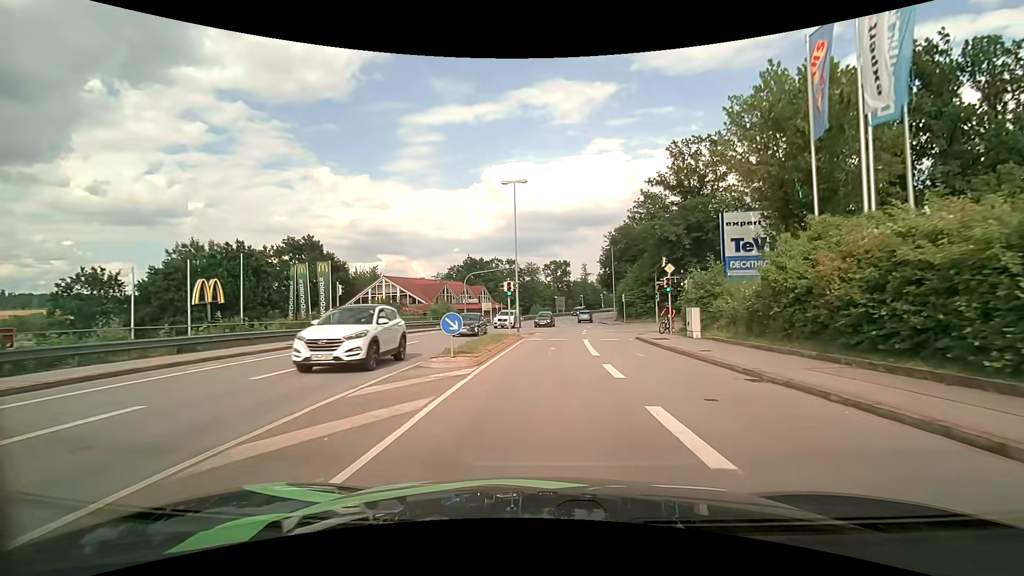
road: tertiary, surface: asphalt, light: Day
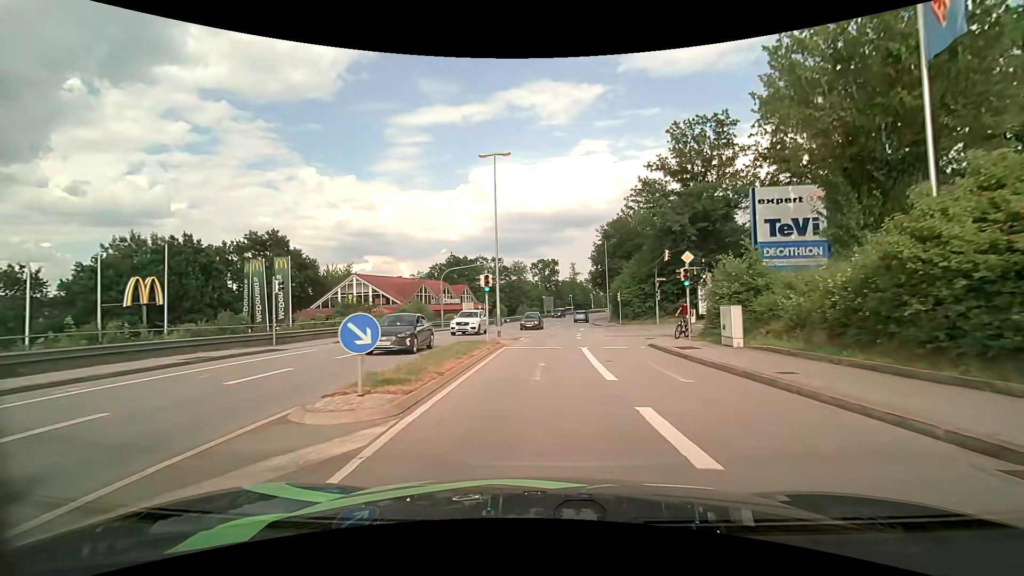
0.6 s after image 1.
(+0.1, +6.1) m; +1°
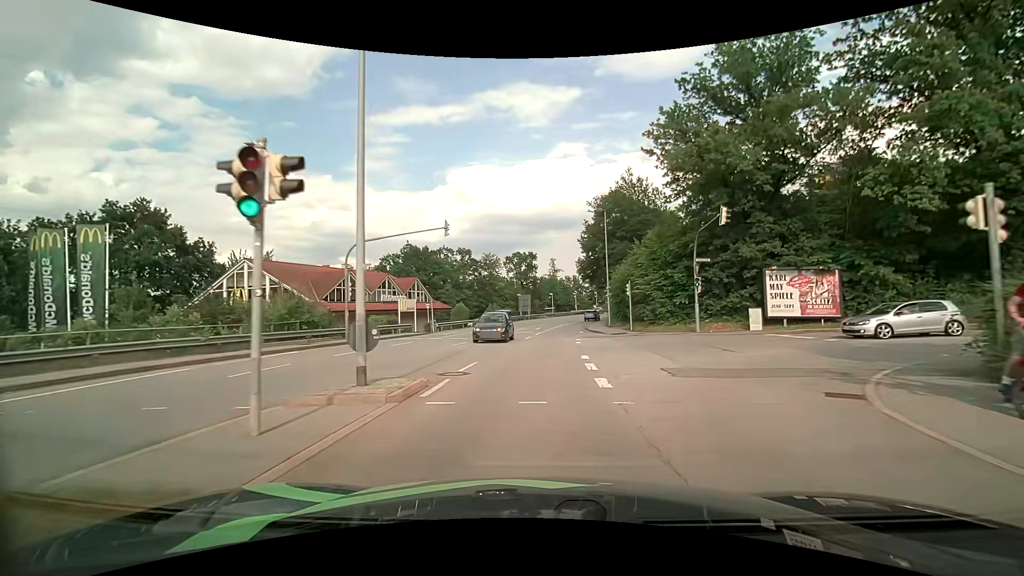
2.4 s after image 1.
(+0.5, +18.5) m; +2°
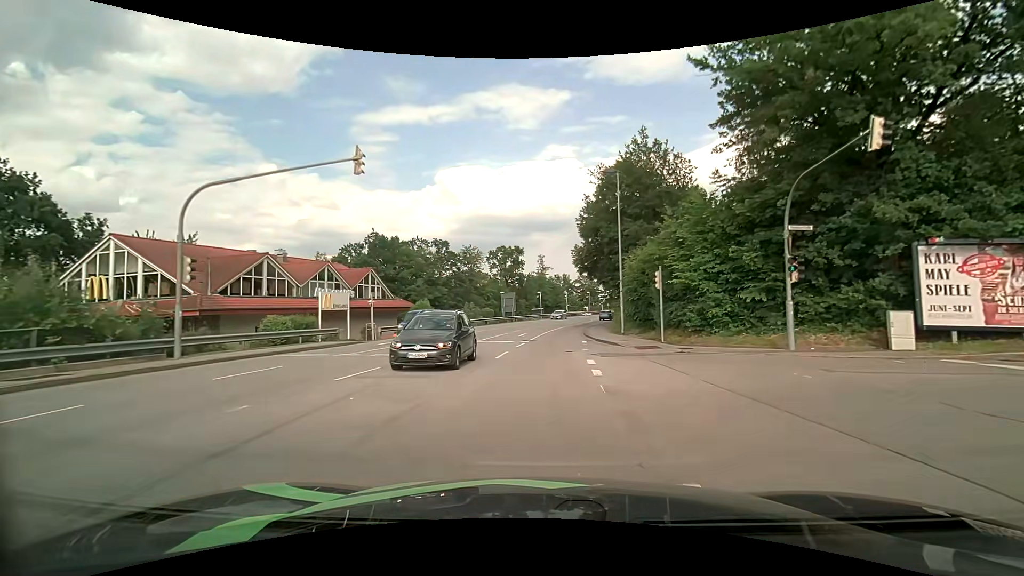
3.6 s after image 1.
(+0.2, +12.4) m; +1°
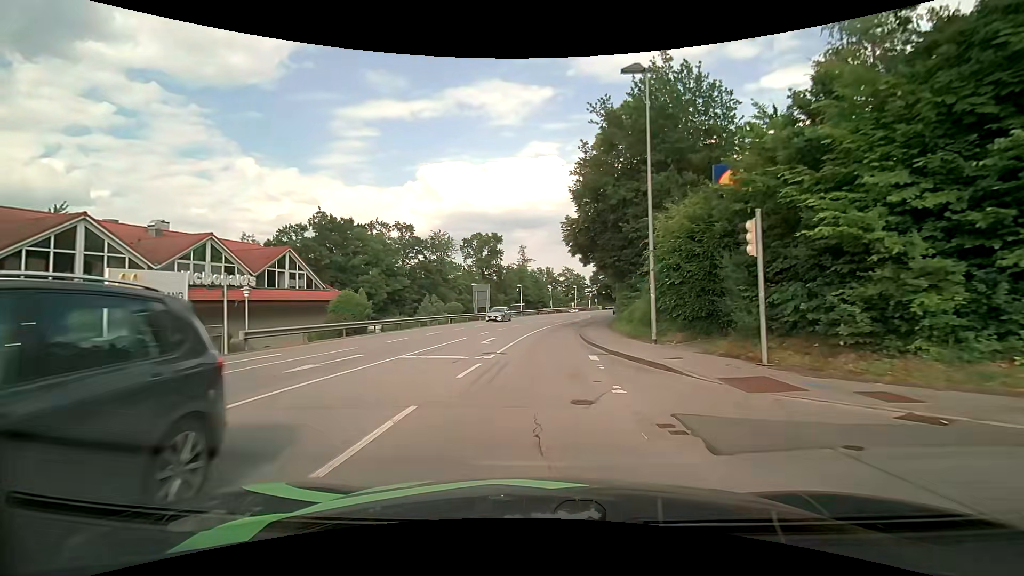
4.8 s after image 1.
(+0.3, +12.4) m; +2°
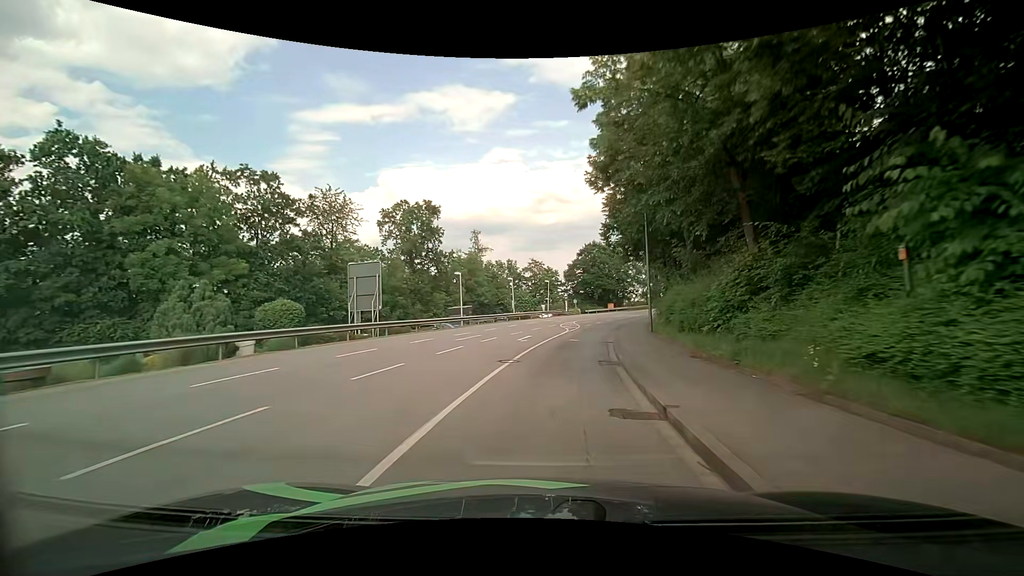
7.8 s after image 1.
(+1.0, +29.7) m; +4°
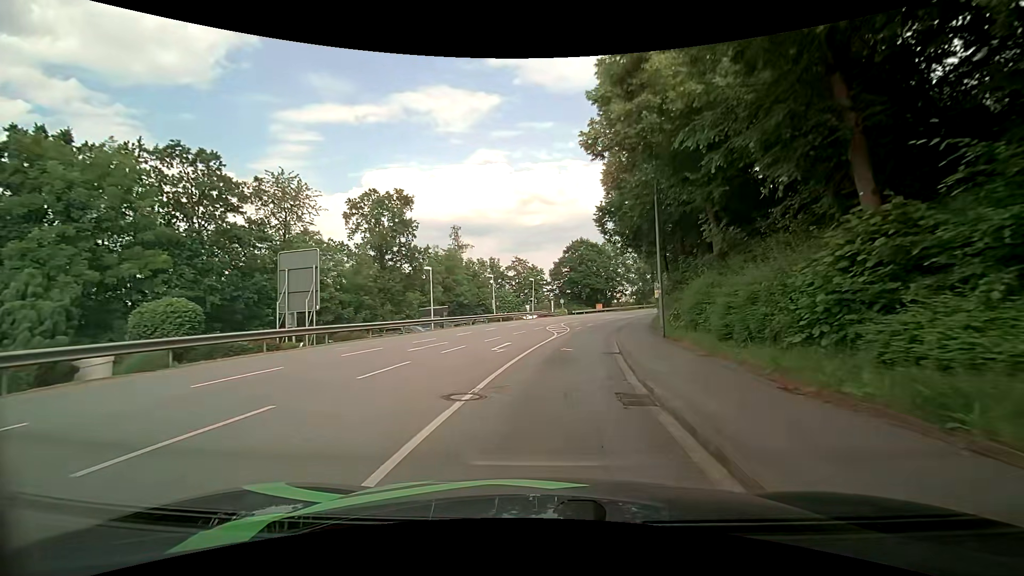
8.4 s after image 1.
(+0.1, +5.8) m; +2°
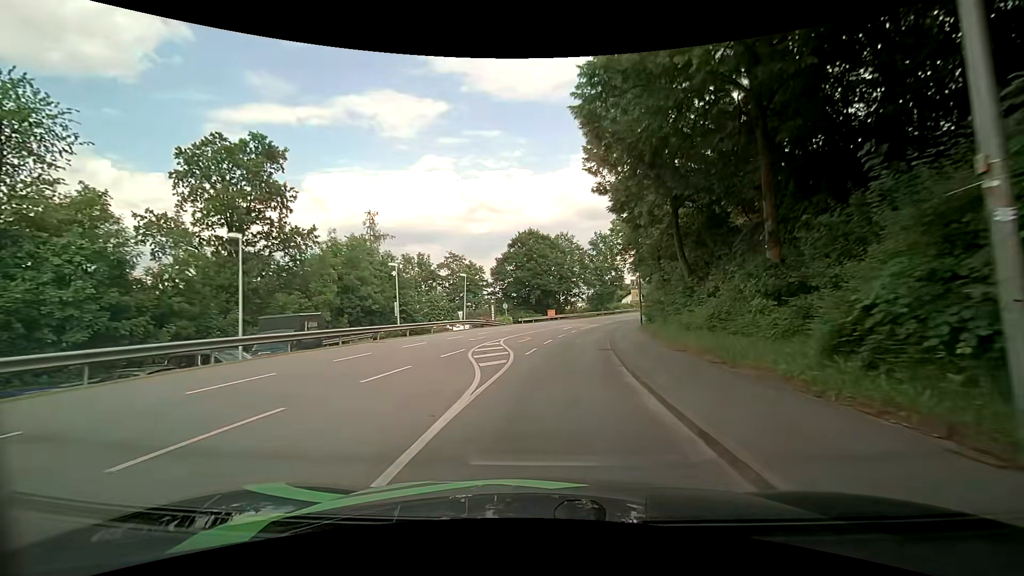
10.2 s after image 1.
(+0.8, +17.3) m; +6°
(0, +10) (+1, +20) (+2, +30) (+4, +40) (+6, +49) (+9, +59) (+12, +69) (+16, +78) (+19, +87) (+24, +96) m
